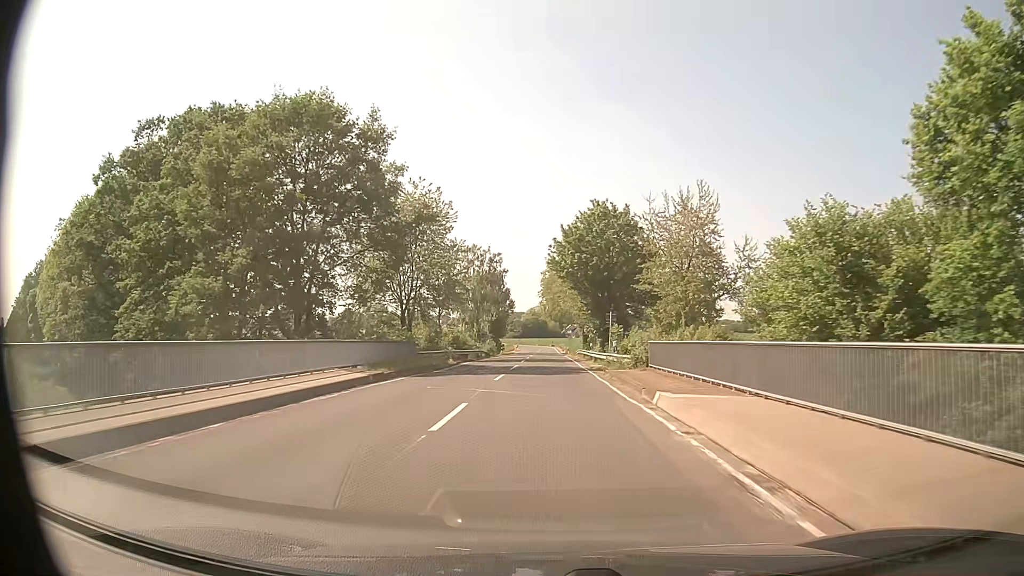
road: secondary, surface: asphalt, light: Day
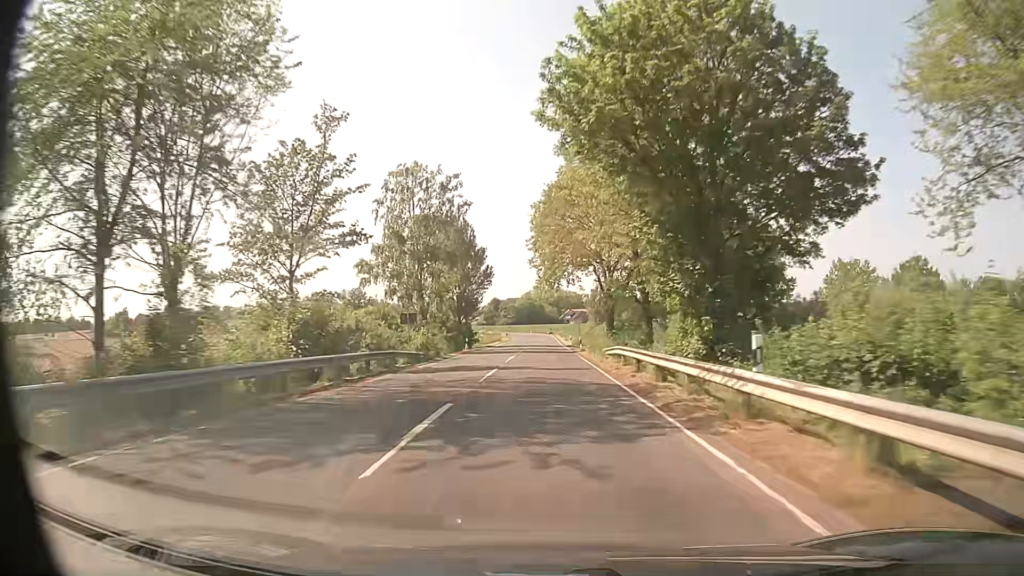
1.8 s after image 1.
(+0.1, +36.8) m; +1°
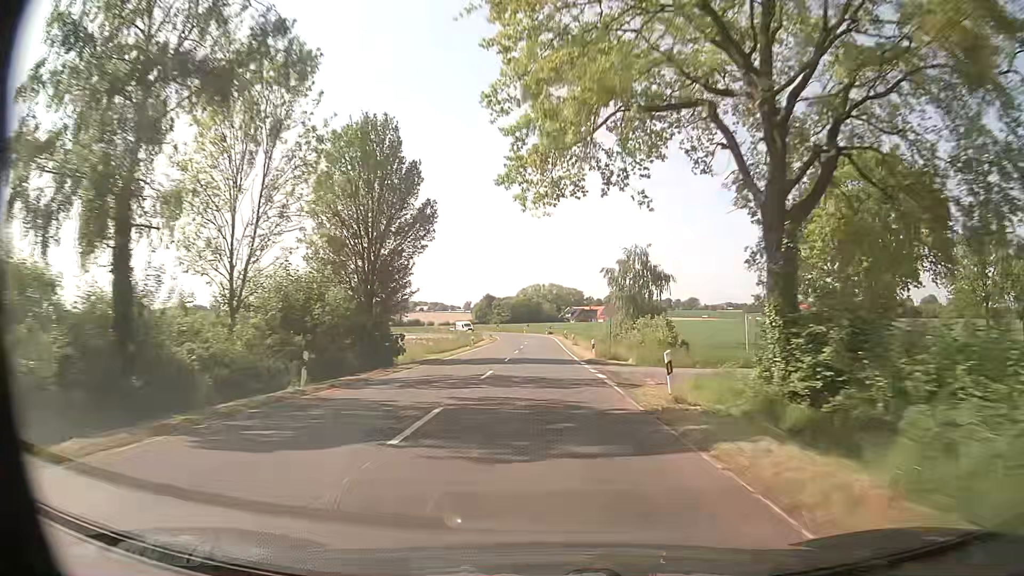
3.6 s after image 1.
(-0.2, +35.9) m; 0°
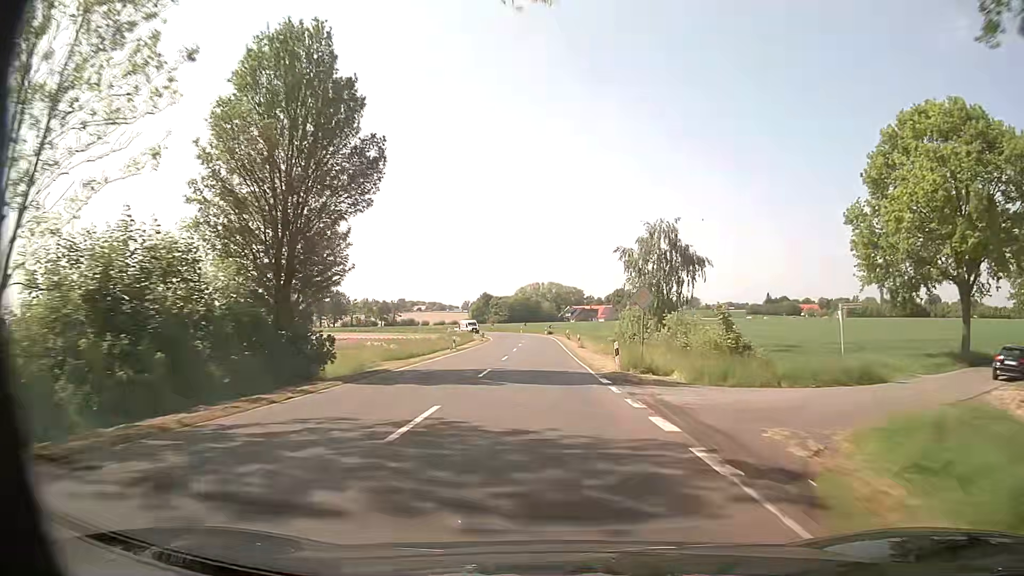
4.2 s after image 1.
(0.0, +11.9) m; 0°
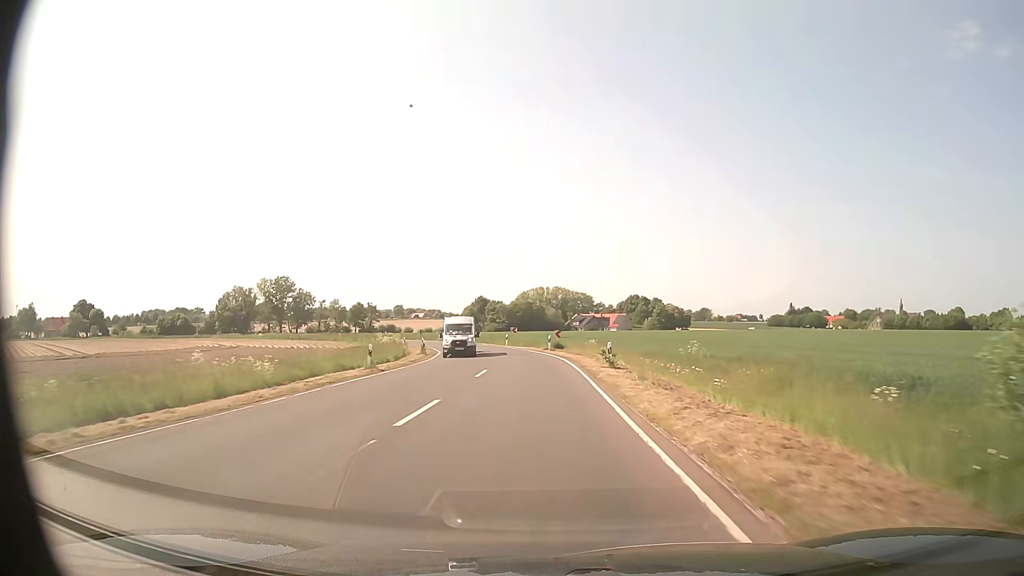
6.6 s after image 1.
(+0.1, +46.6) m; 0°
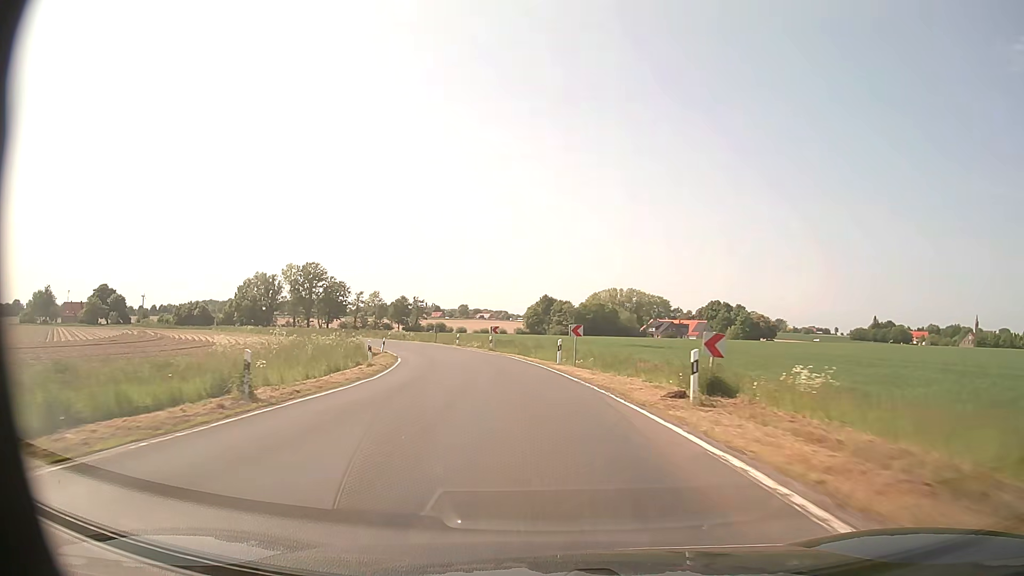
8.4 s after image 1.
(-1.0, +33.7) m; -5°
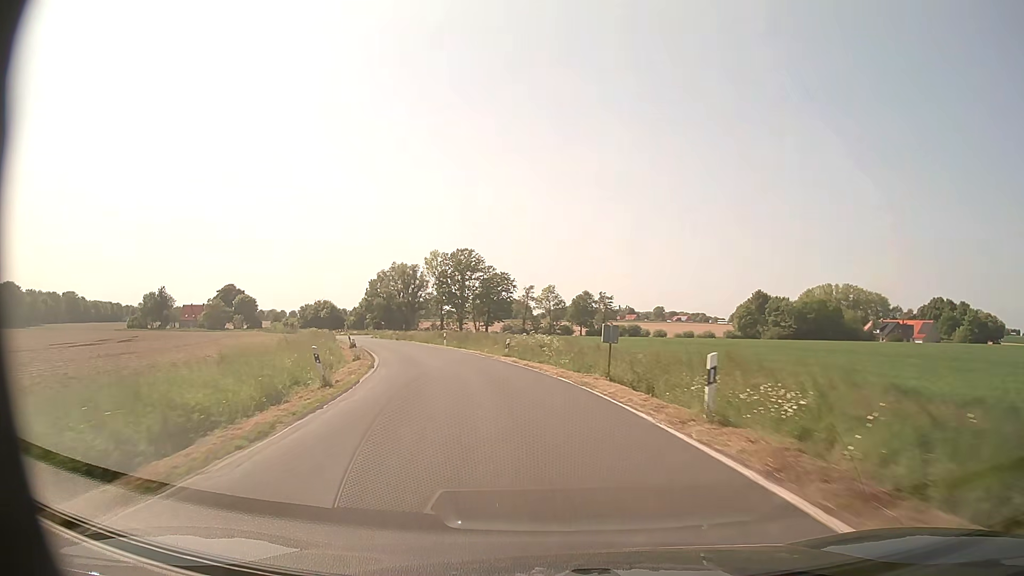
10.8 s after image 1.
(-6.0, +43.7) m; -16°
(0, +10) (-2, +20) (-4, +30) (-7, +39) (-10, +49) (-14, +58) (-17, +67) (-21, +77) (-25, +86) (-28, +95) m
